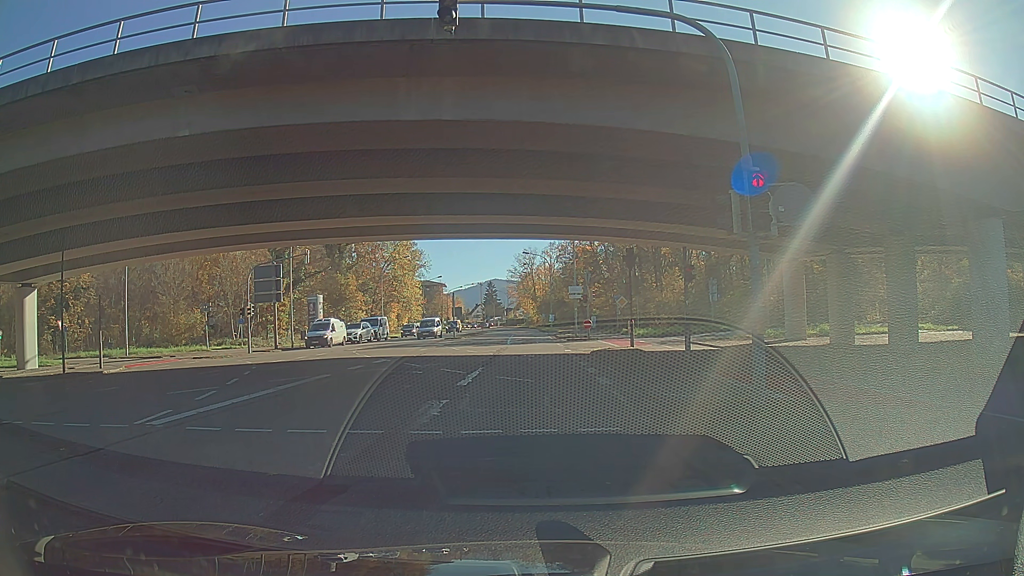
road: secondary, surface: asphalt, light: Day
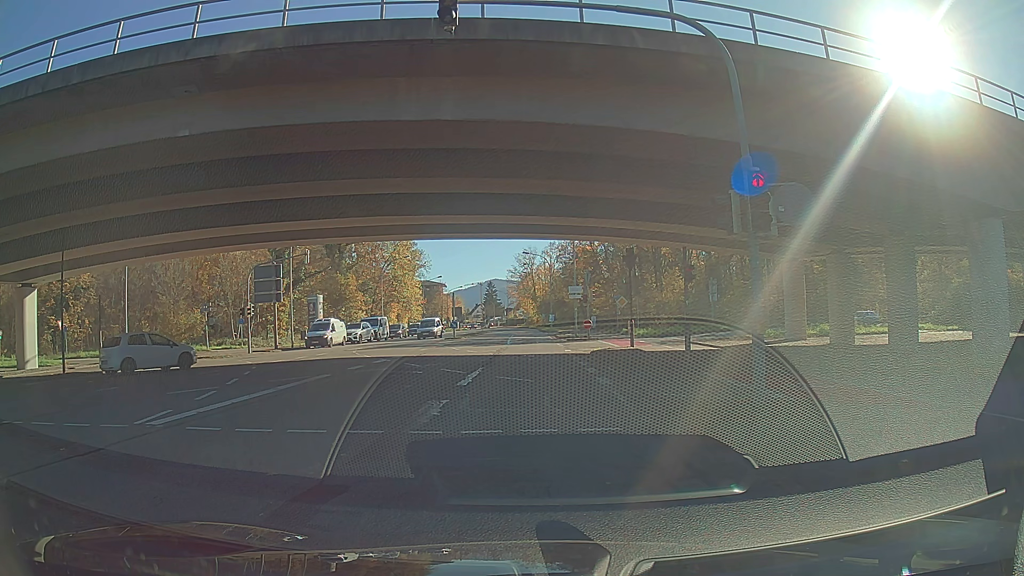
(0.0, 0.0) m; 0°
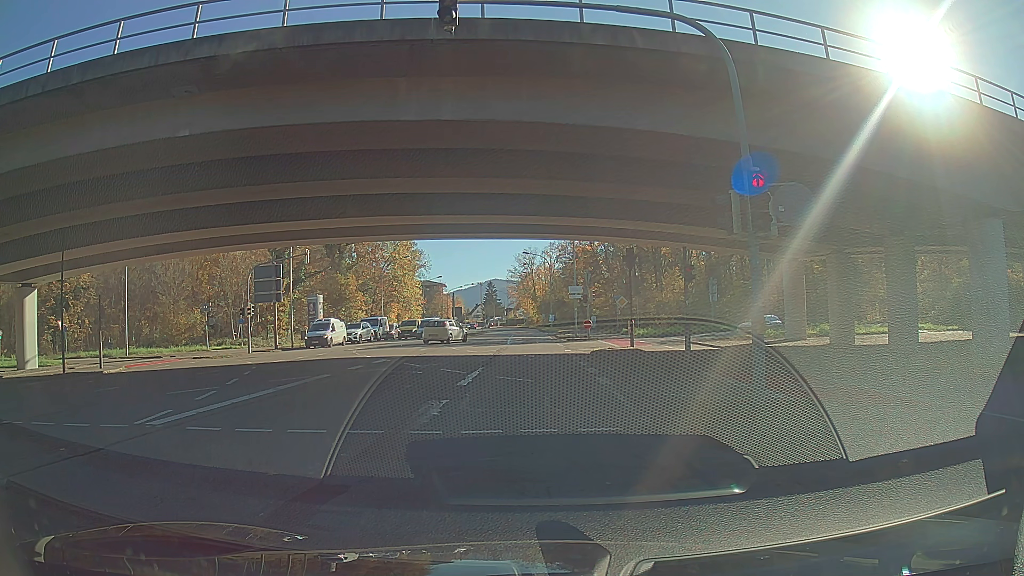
(0.0, 0.0) m; 0°
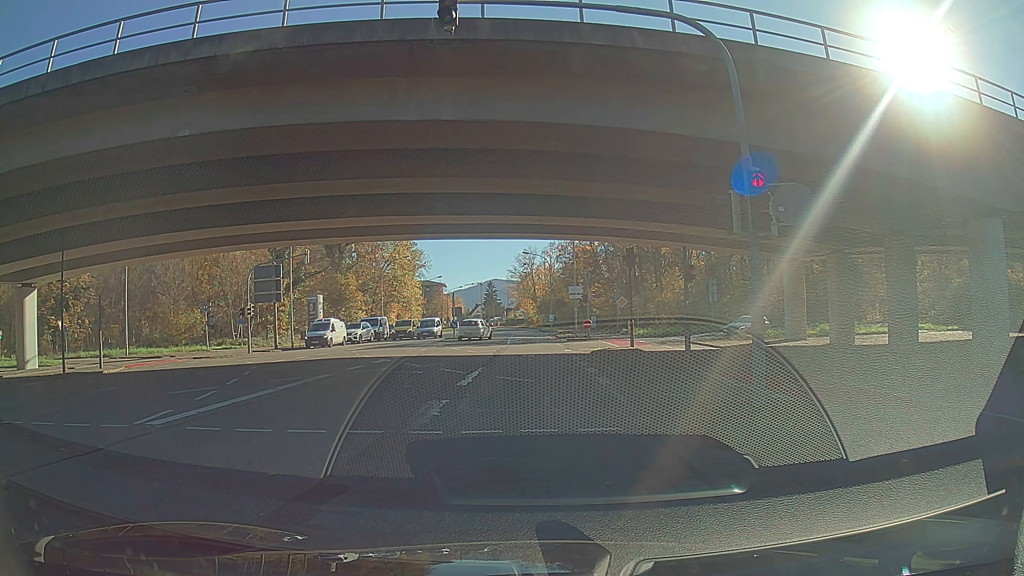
(0.0, 0.0) m; 0°
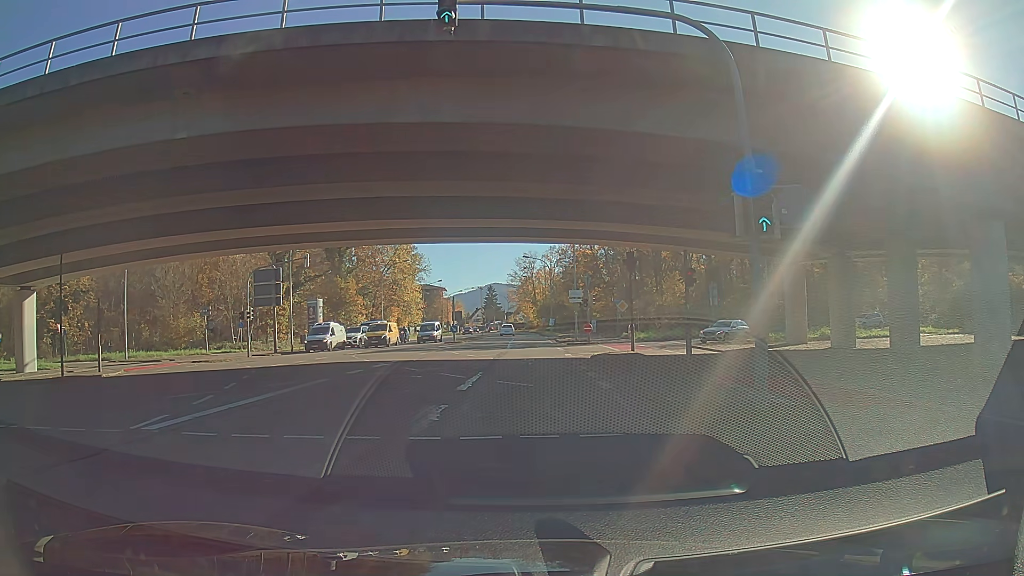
(0.0, +0.1) m; 0°
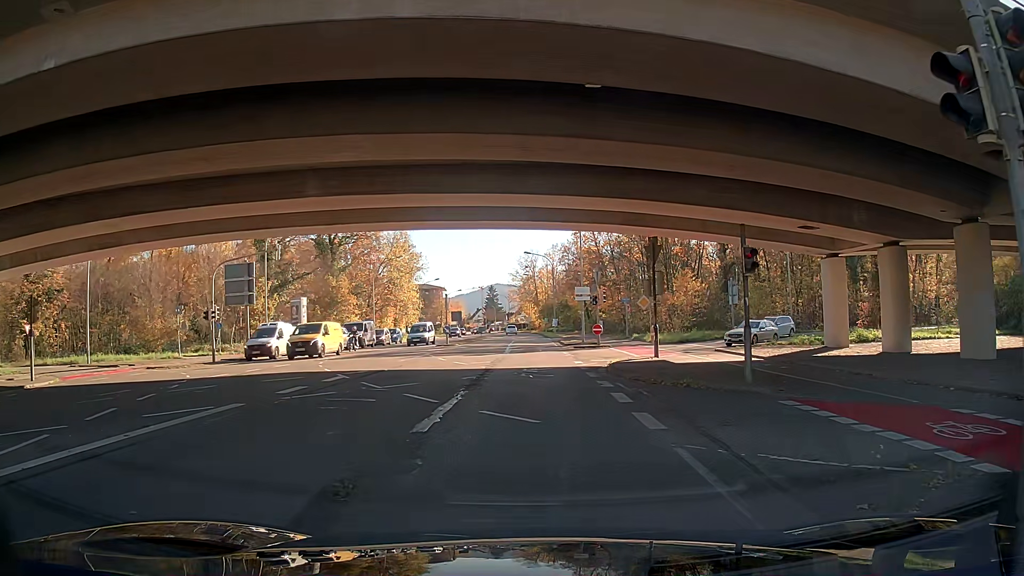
(0.0, +5.7) m; -1°
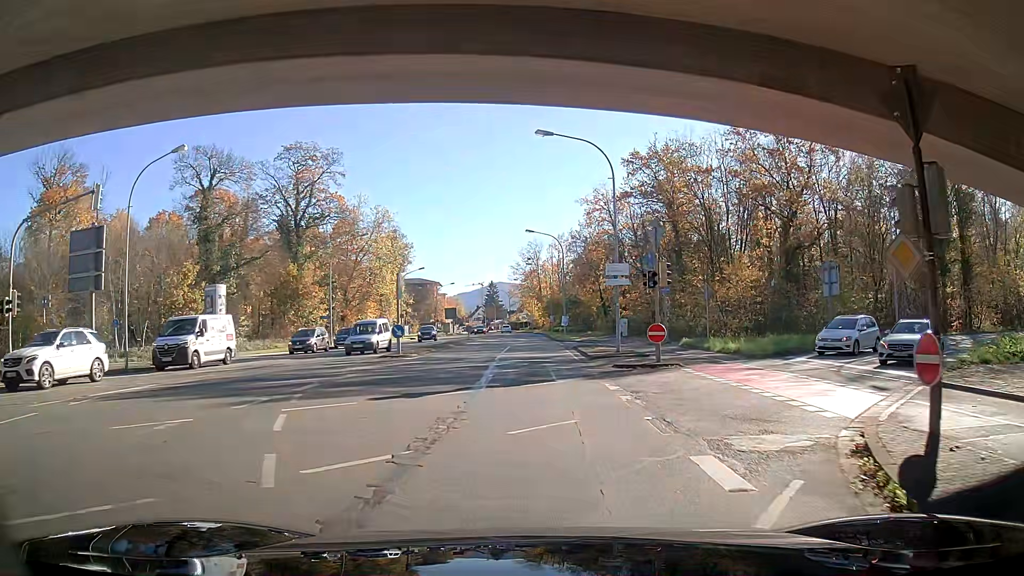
(+0.1, +17.9) m; 0°
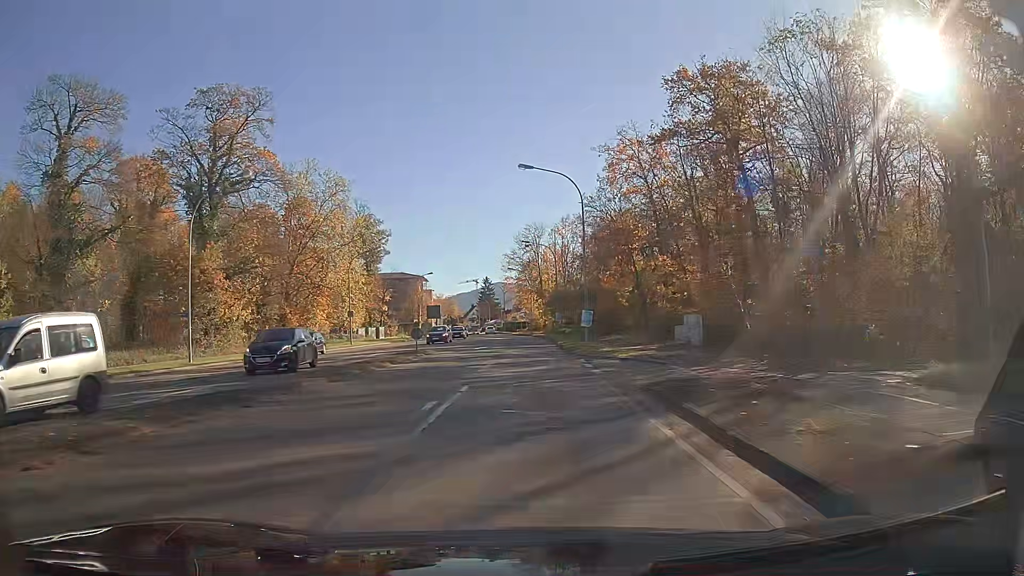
(-0.2, +25.6) m; 0°
(0, +10) (0, +20) (0, +30) (0, +40) (0, +50) (-1, +60) (-1, +70) (-2, +80) (-3, +90) (-4, +100) m
